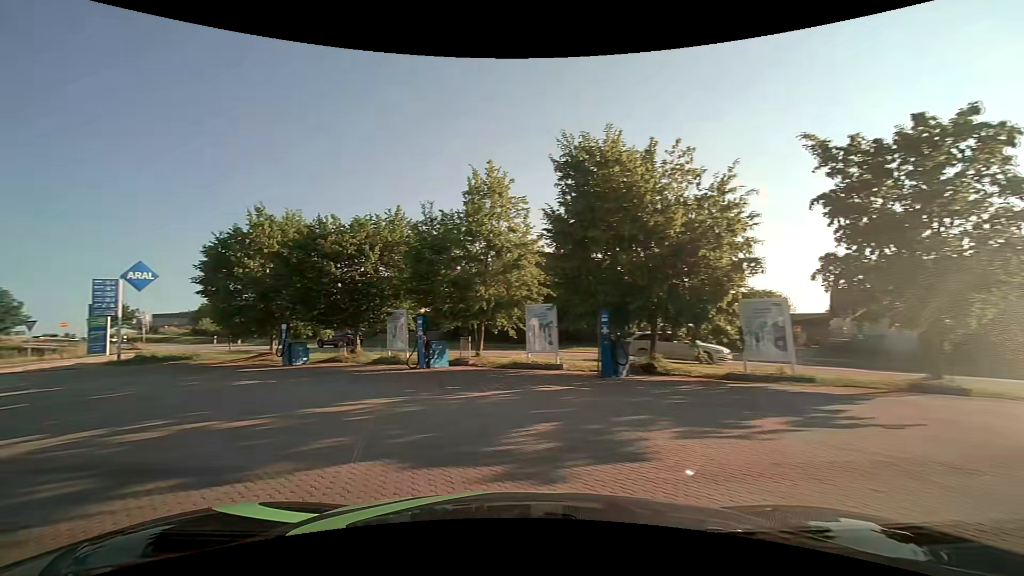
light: Day
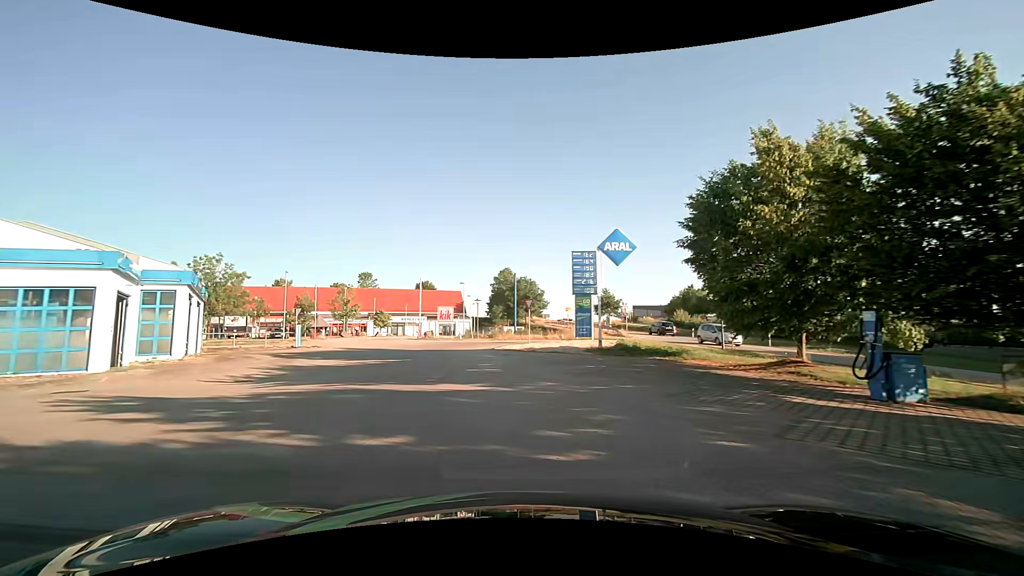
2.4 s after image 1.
(-6.6, +11.4) m; -49°
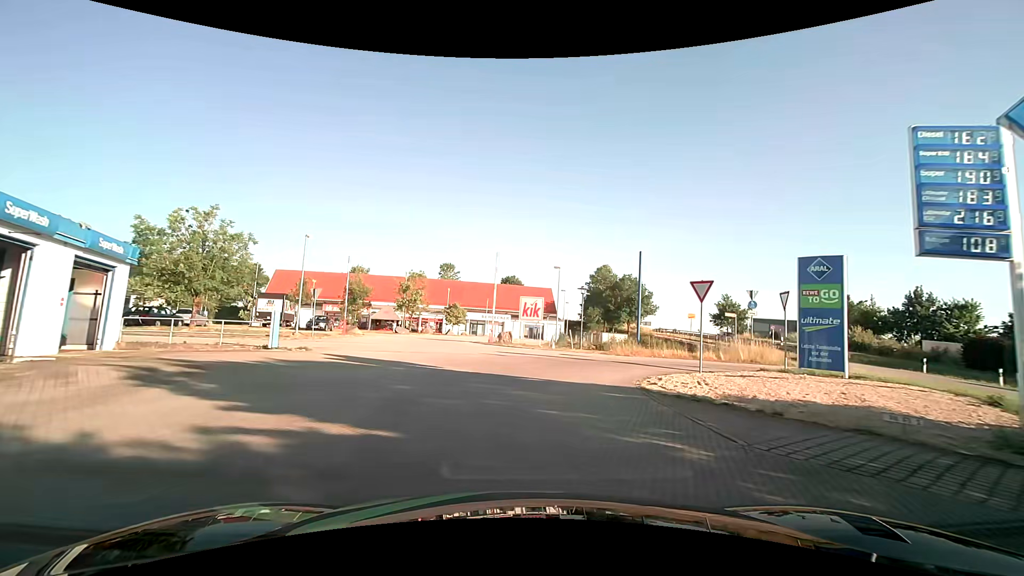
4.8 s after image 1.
(-2.3, +16.7) m; -12°
